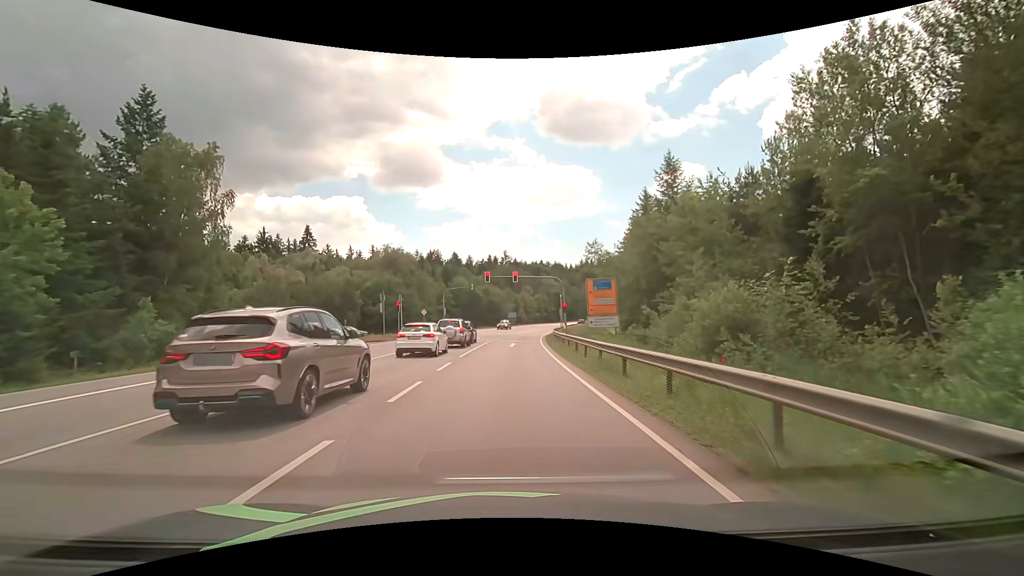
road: secondary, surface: asphalt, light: Day
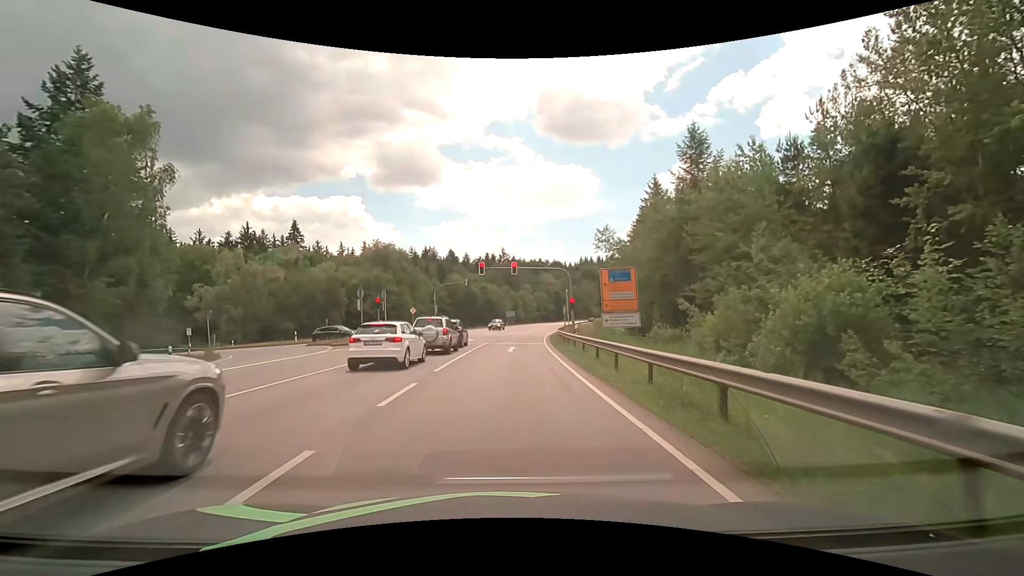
(0.0, +6.4) m; 0°
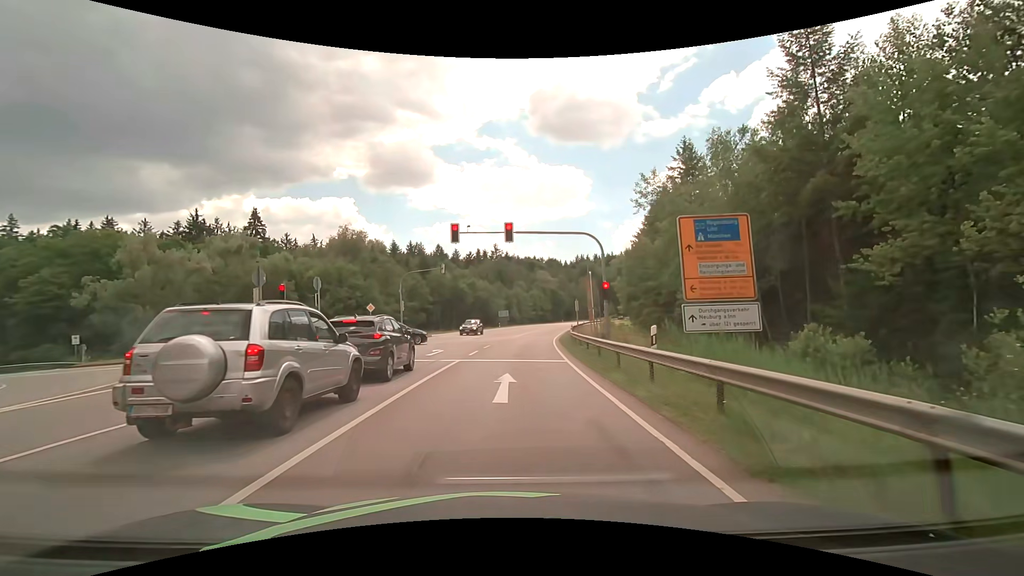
(0.0, +15.3) m; 0°
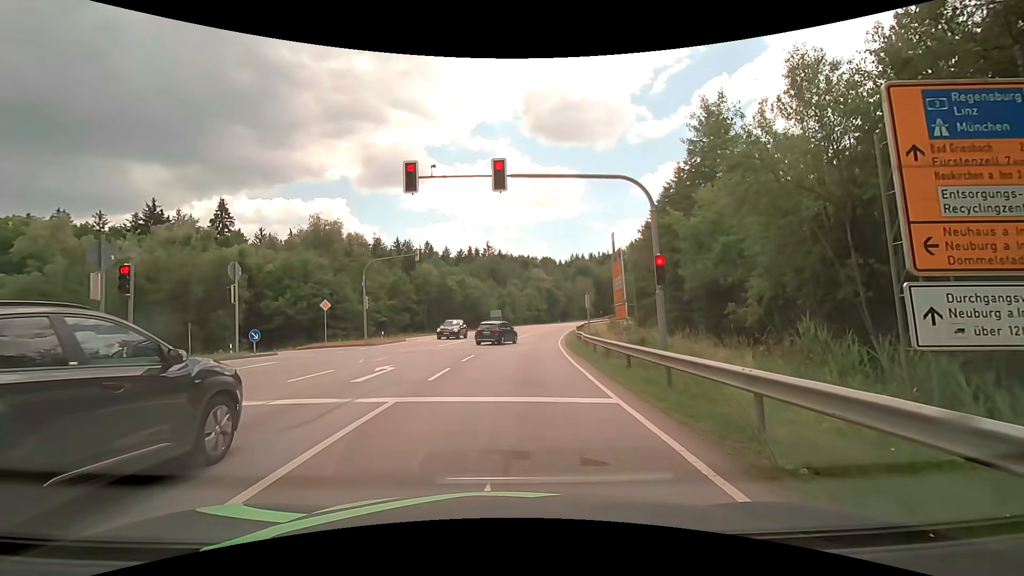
(+0.1, +8.9) m; 0°
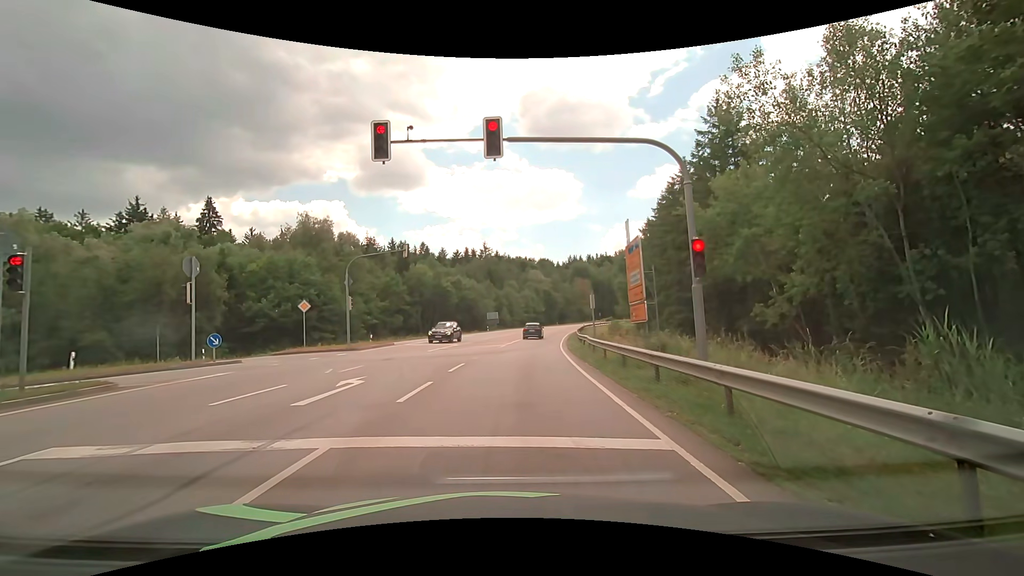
(0.0, +2.8) m; -2°
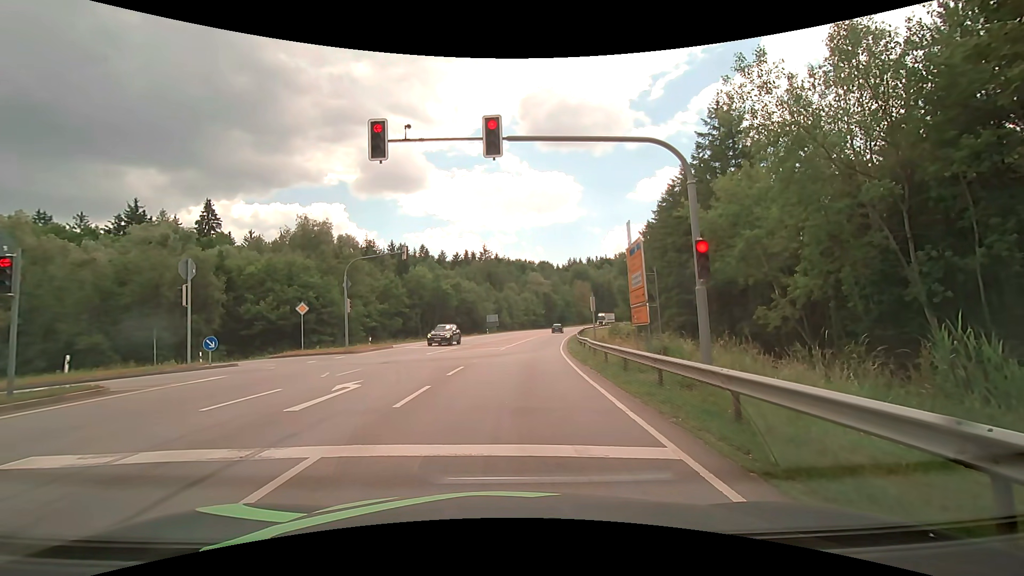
(0.0, +0.3) m; 0°
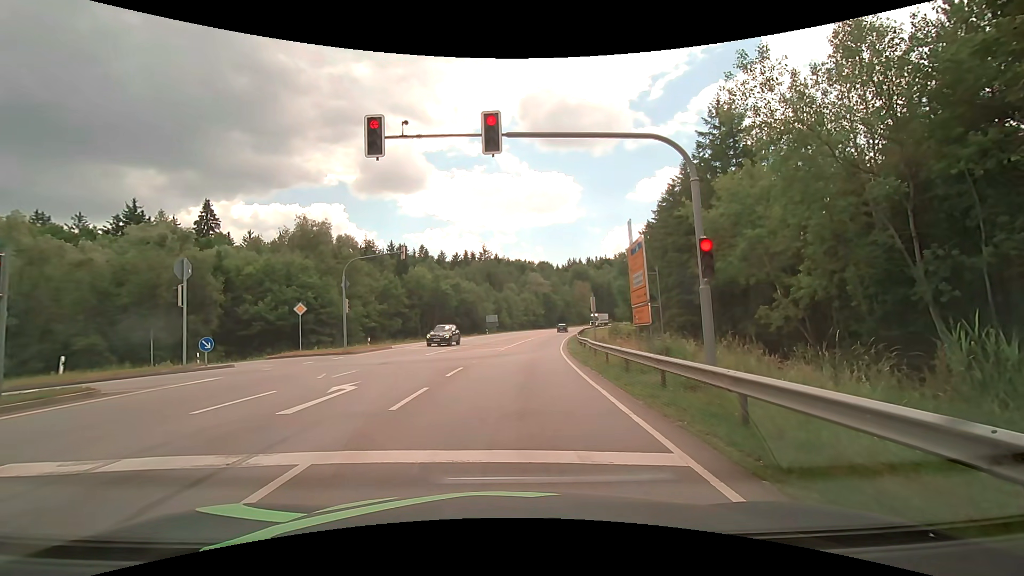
(0.0, +0.3) m; 0°
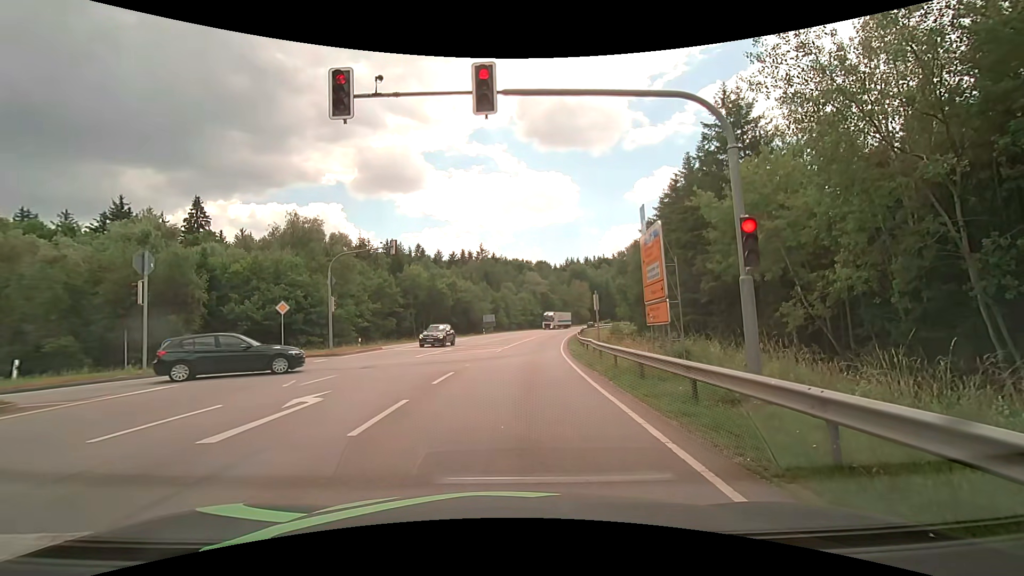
(0.0, +2.0) m; 0°
